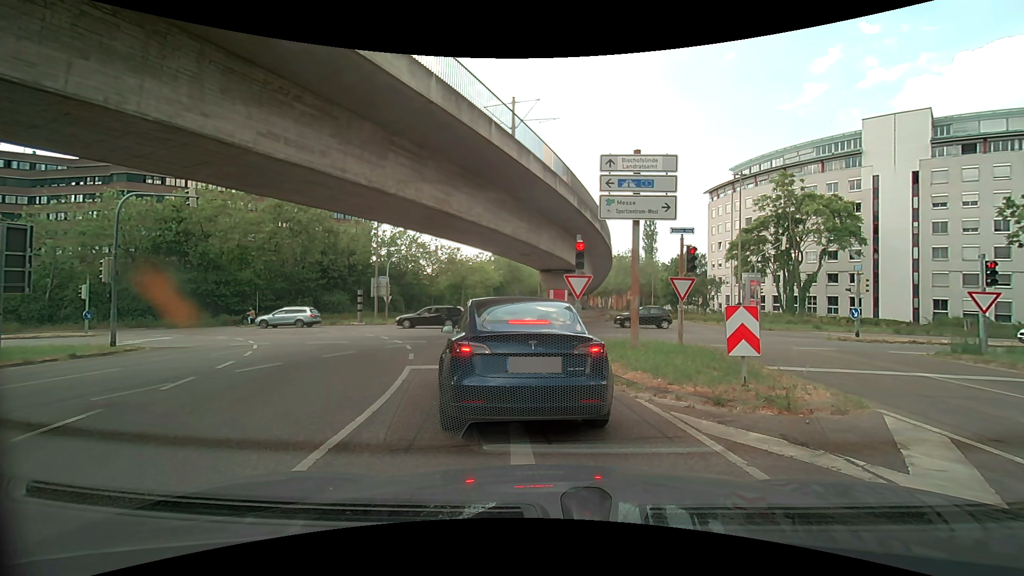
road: secondary_link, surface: asphalt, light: Day
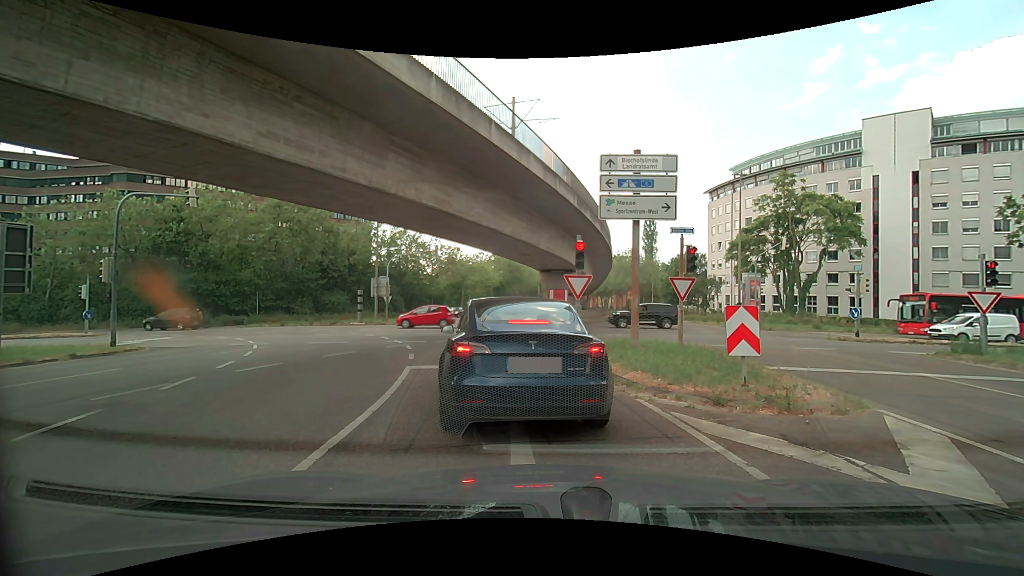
(0.0, 0.0) m; 0°
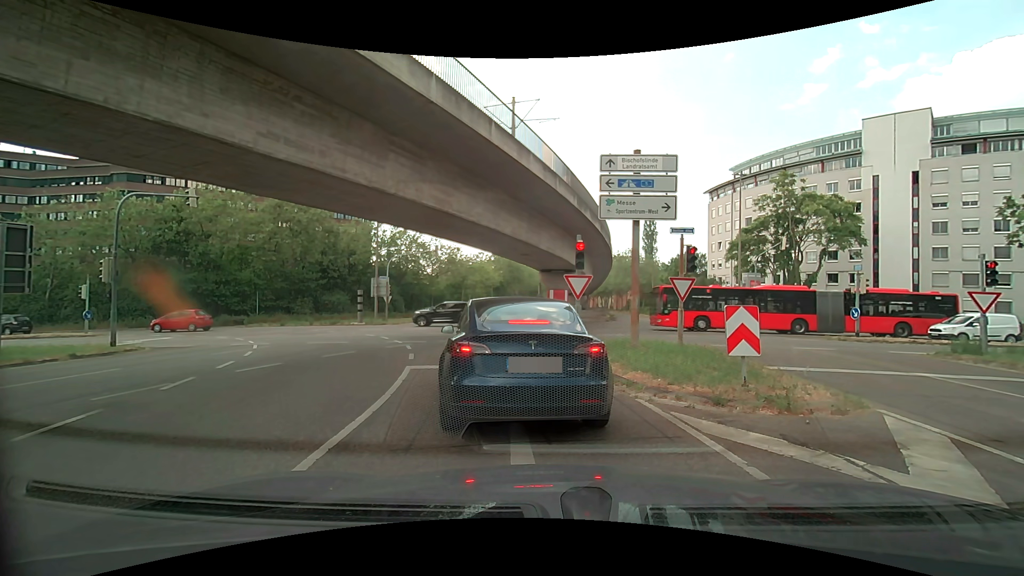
(0.0, 0.0) m; 0°
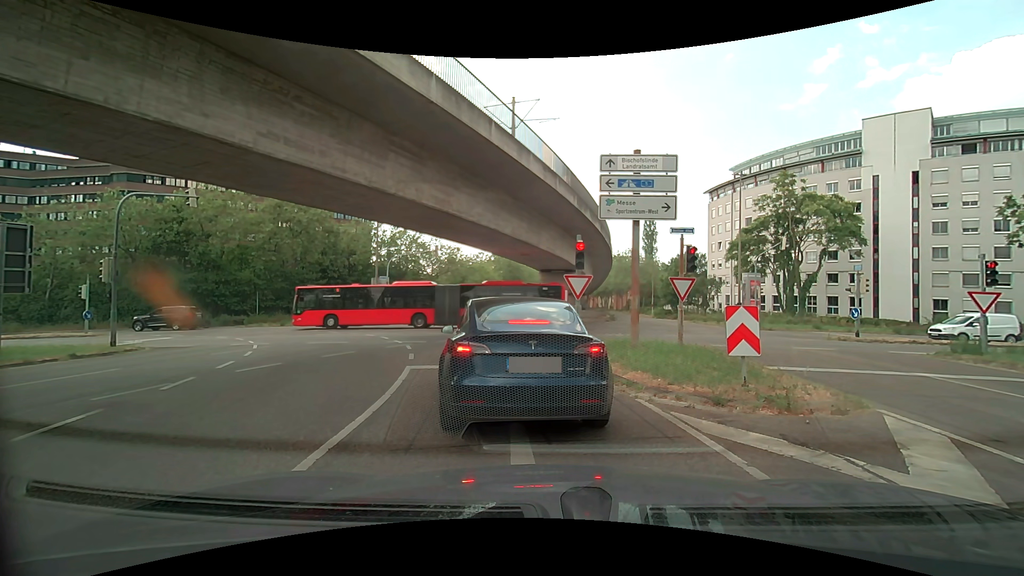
(0.0, 0.0) m; 0°
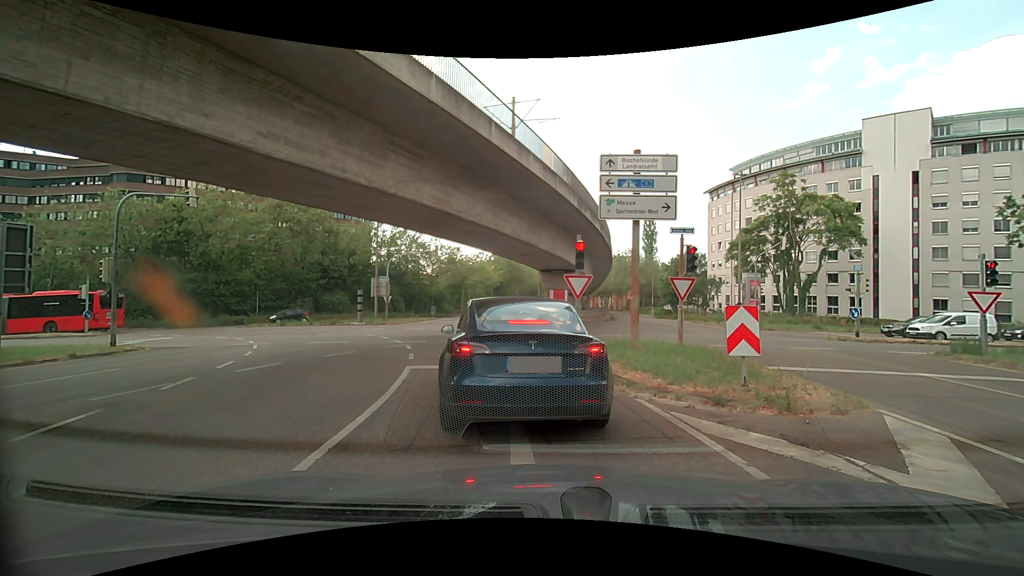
(0.0, 0.0) m; 0°
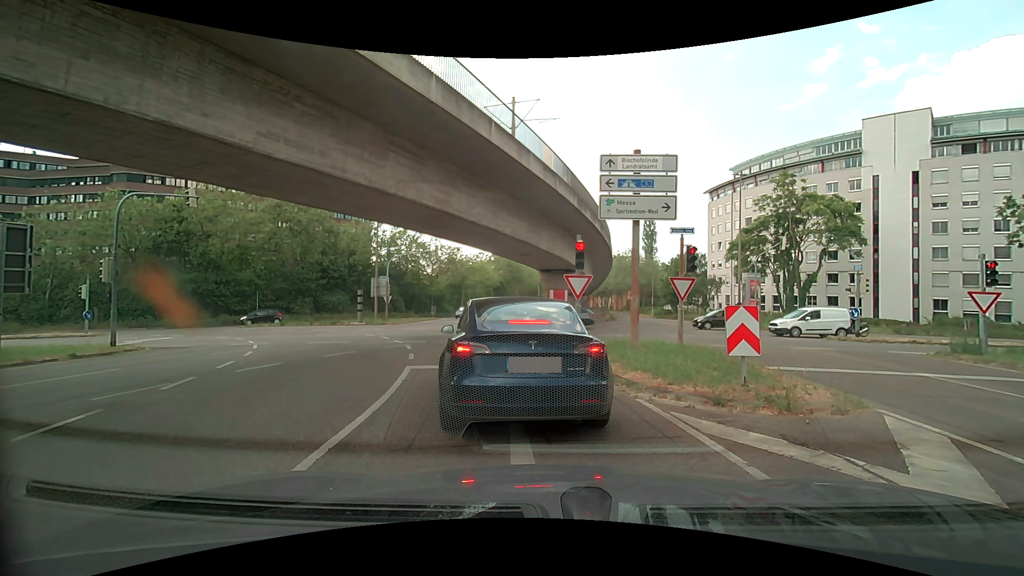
(0.0, 0.0) m; 0°
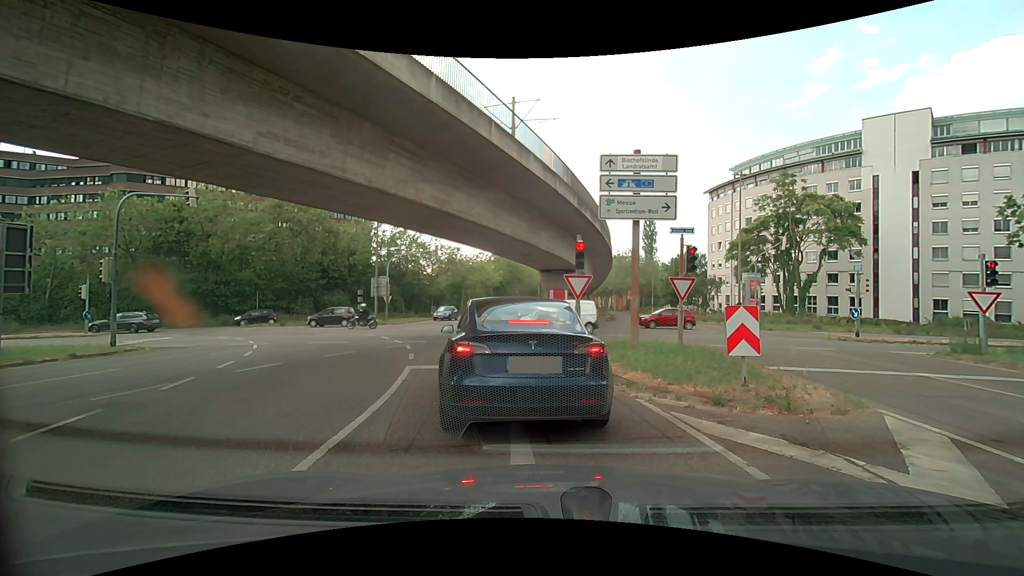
(0.0, 0.0) m; 0°
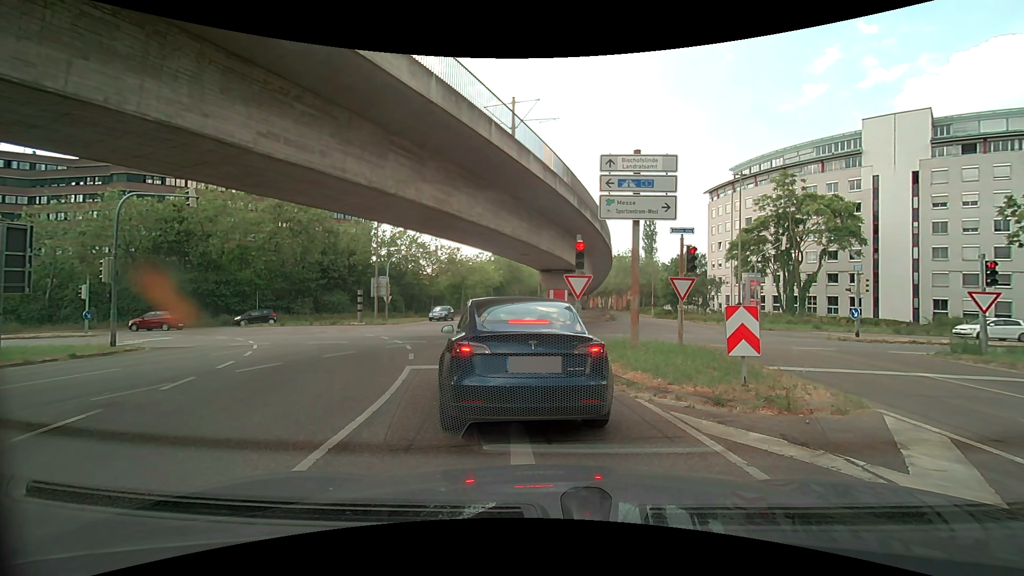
(0.0, 0.0) m; 0°
